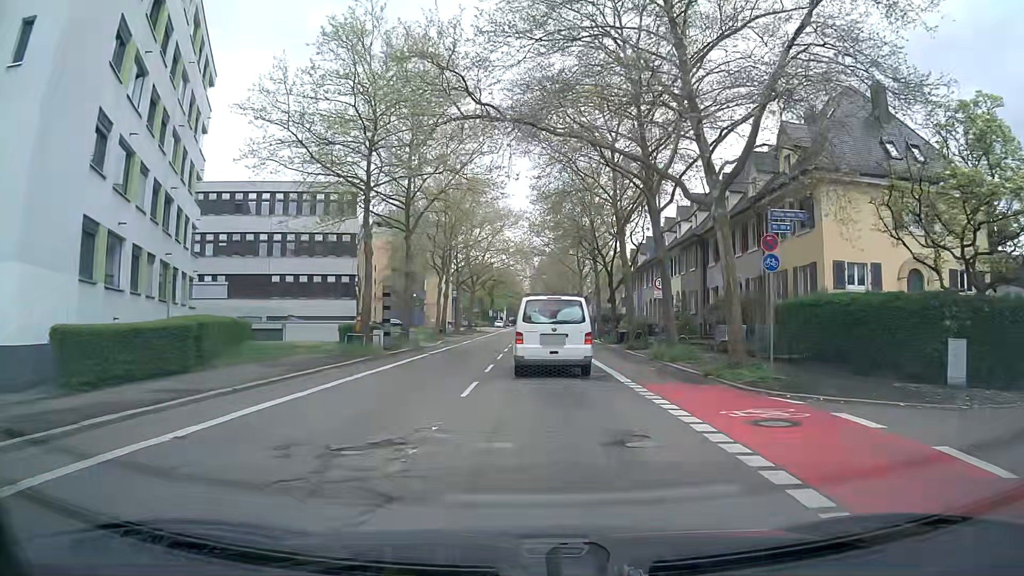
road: secondary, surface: asphalt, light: Day
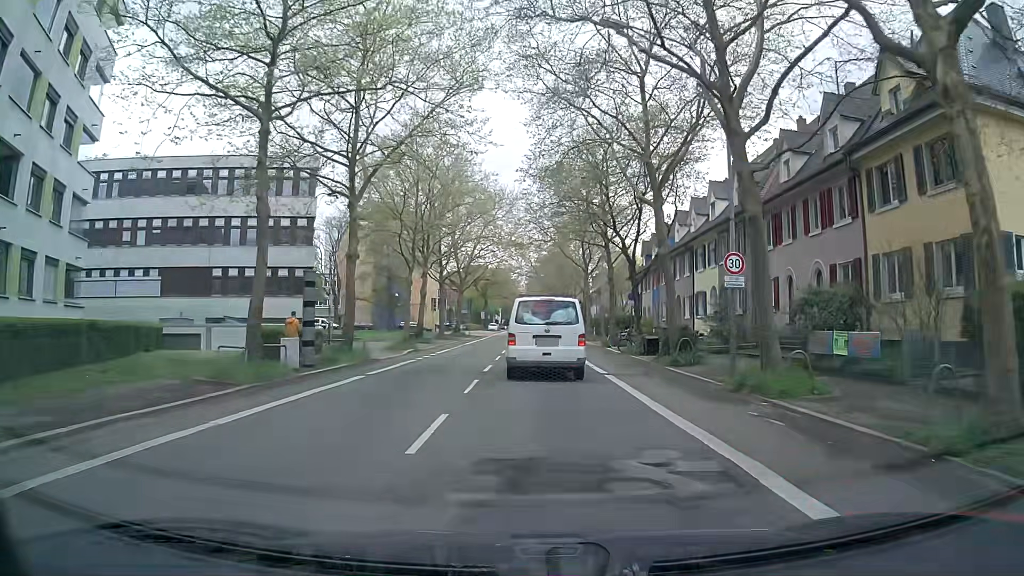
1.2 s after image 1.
(+0.1, +10.9) m; 0°
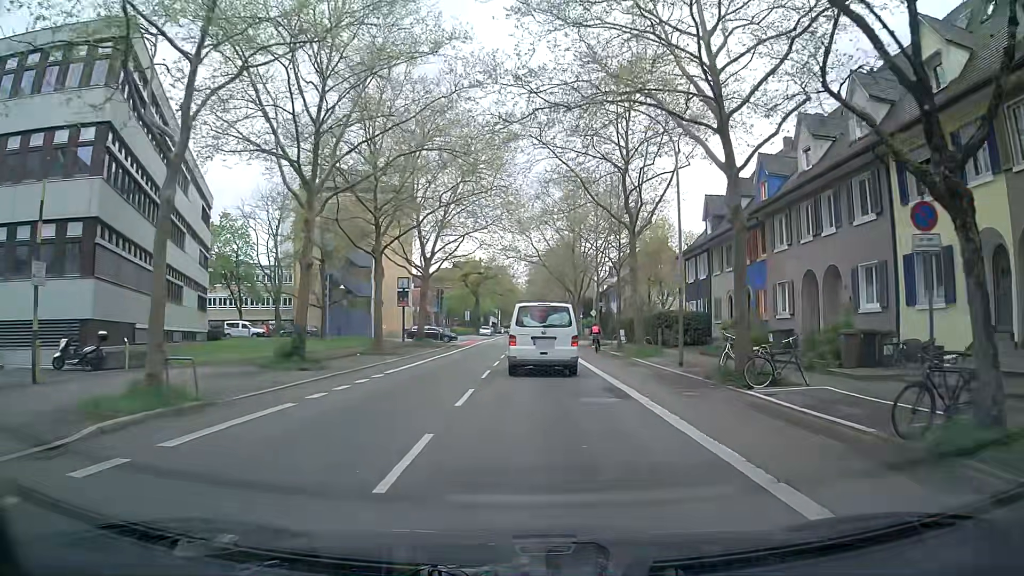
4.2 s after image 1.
(0.0, +26.0) m; 0°
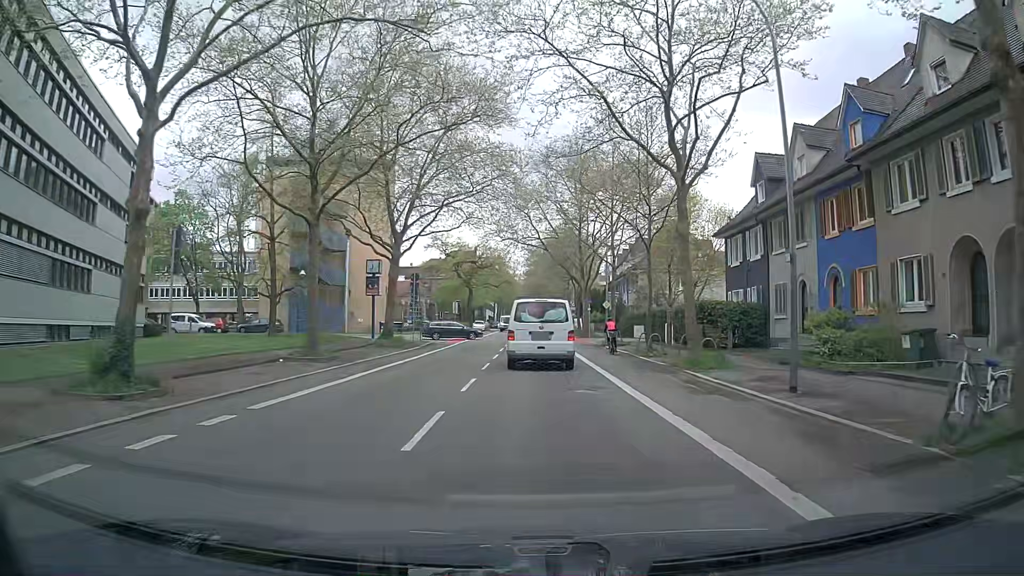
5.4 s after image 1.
(0.0, +10.8) m; +1°
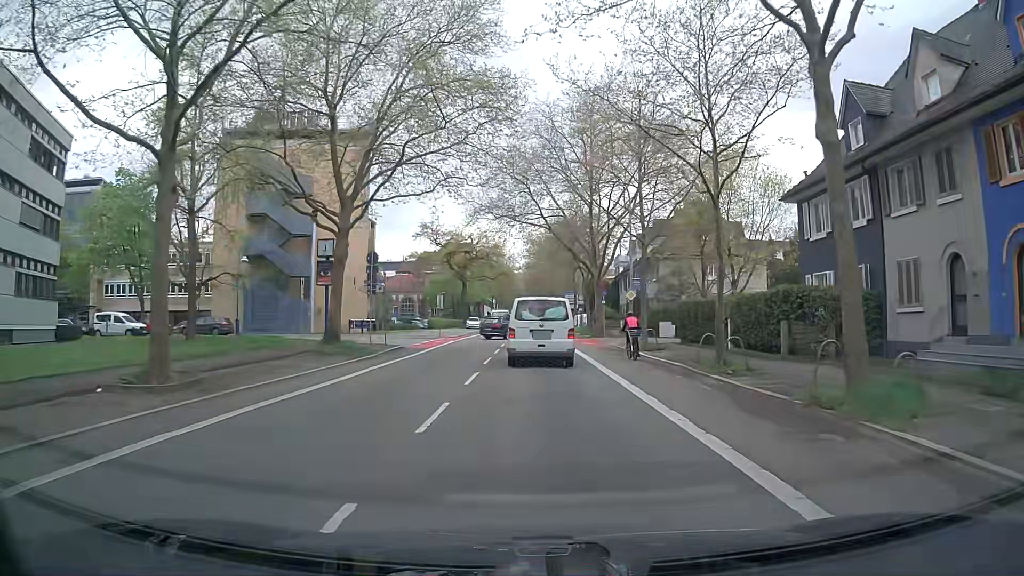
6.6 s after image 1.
(-0.1, +11.1) m; -1°
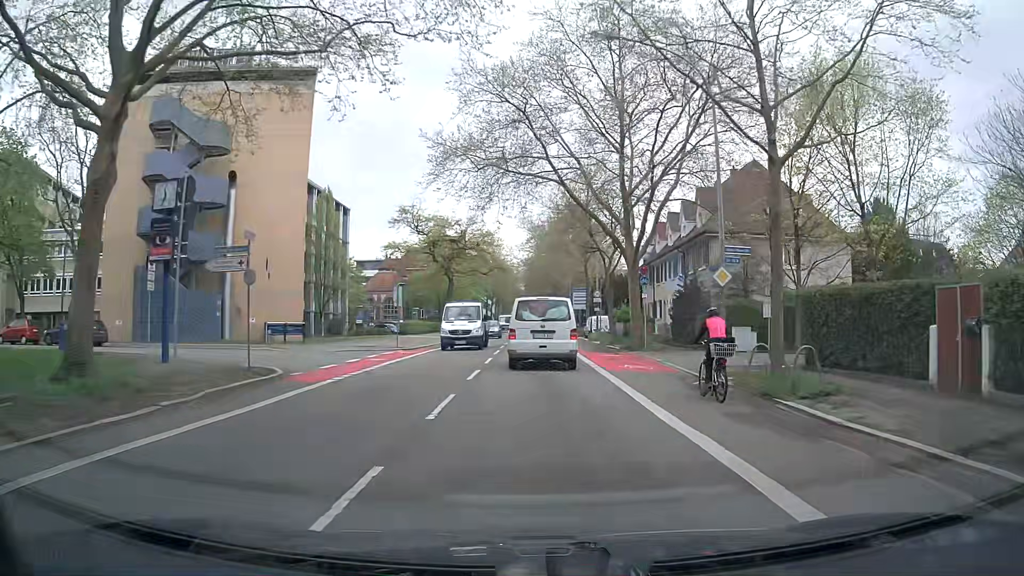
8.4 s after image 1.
(+0.2, +17.1) m; +1°
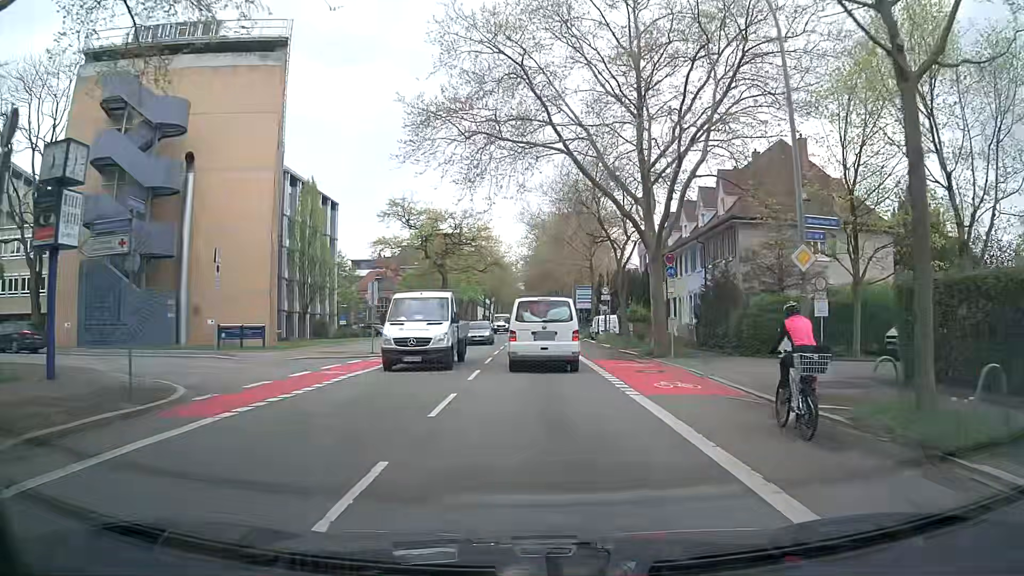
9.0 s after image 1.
(-0.1, +5.8) m; -1°
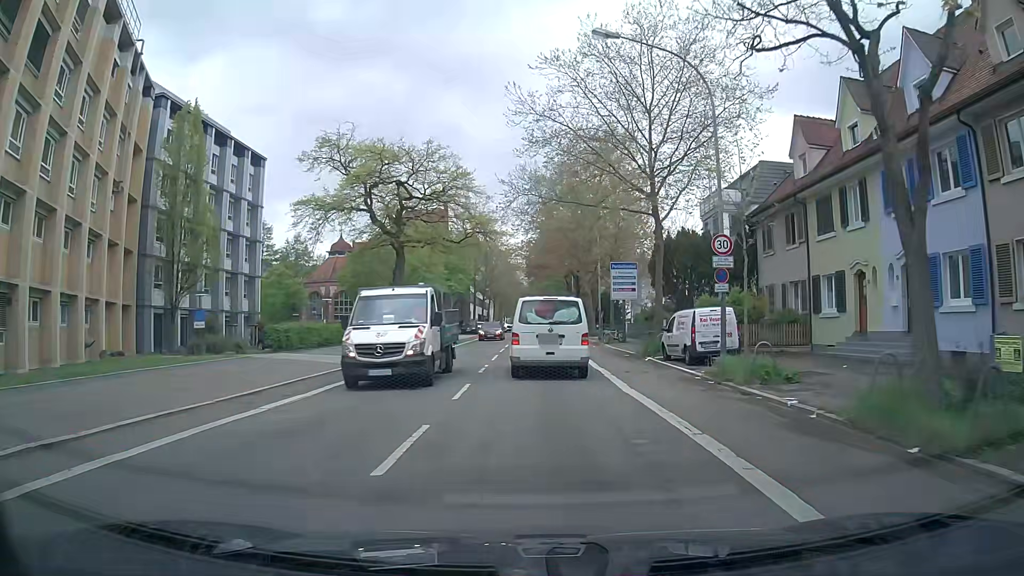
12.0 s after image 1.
(0.0, +27.9) m; 0°
(0, +10) (0, +20) (0, +30) (0, +40) (0, +50) (0, +60) (0, +70) (0, +80) (0, +90) (0, +100) m
